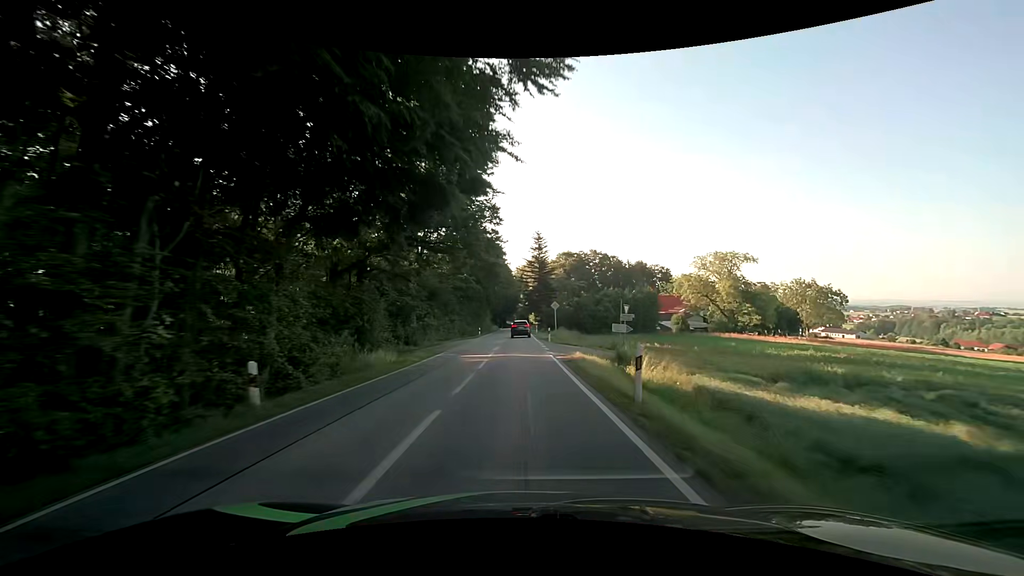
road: secondary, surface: asphalt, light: Day
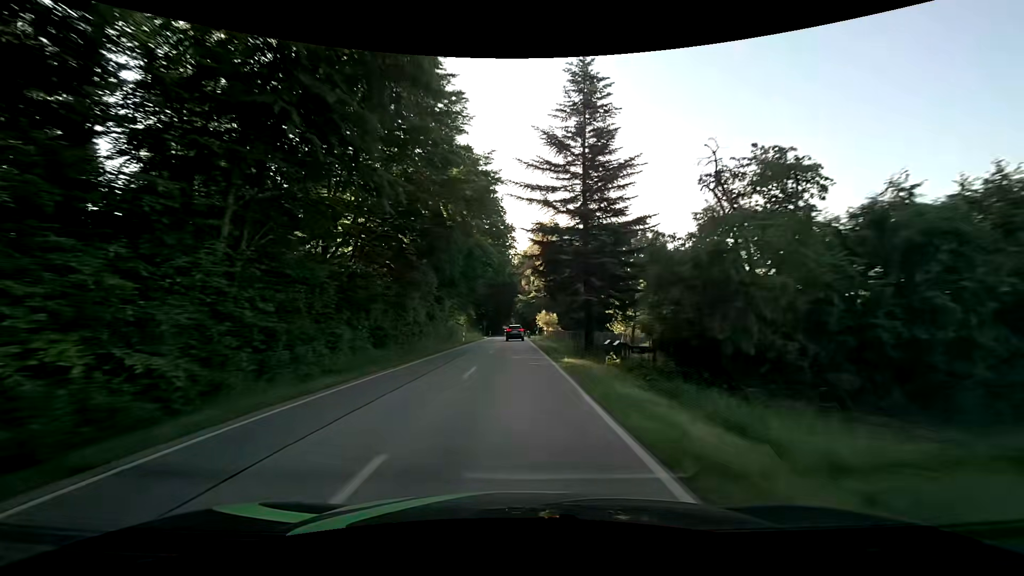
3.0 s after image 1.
(+0.3, +62.3) m; 0°
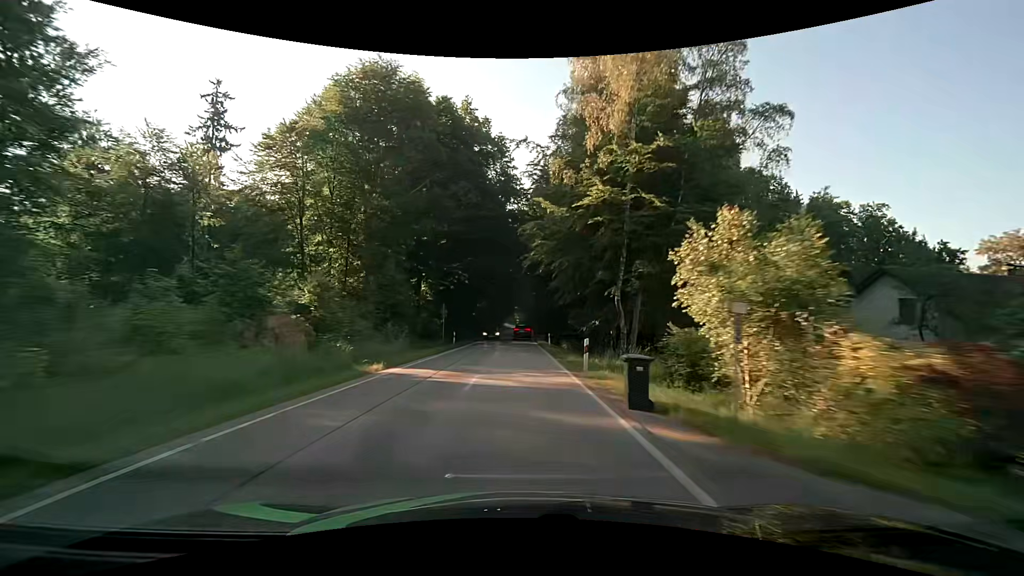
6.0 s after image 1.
(-0.6, +62.9) m; -1°
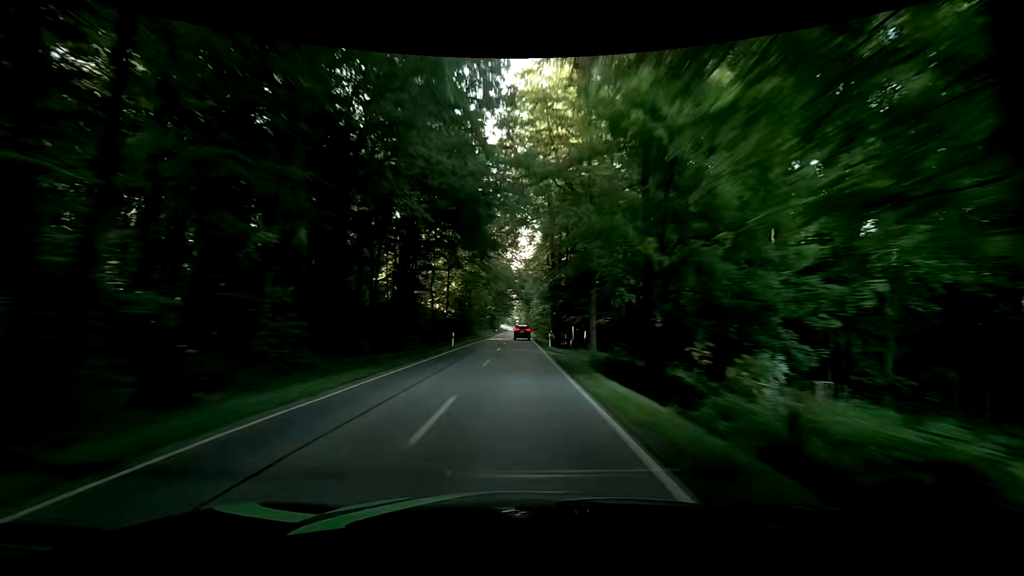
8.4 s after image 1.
(0.0, +52.0) m; 0°
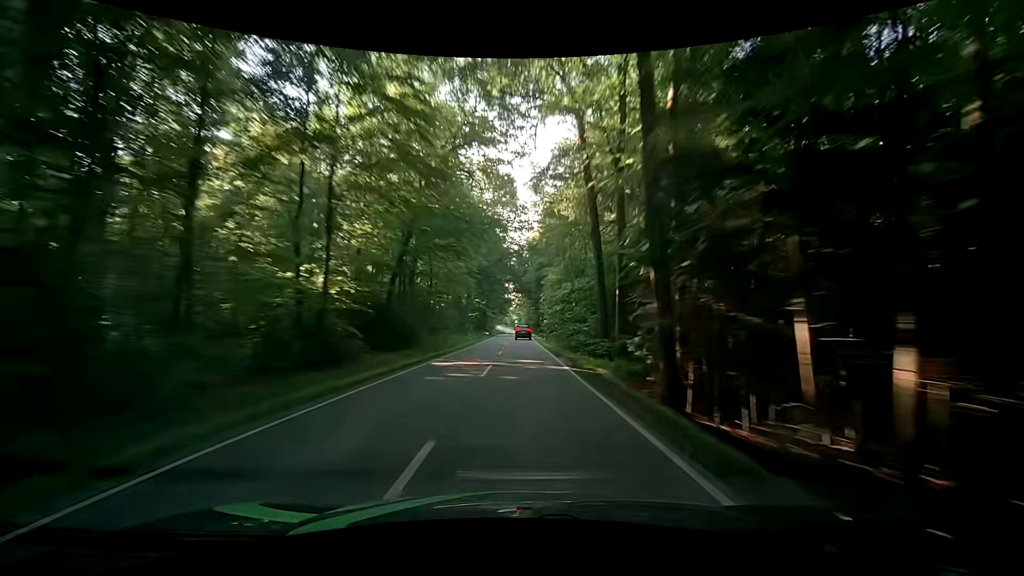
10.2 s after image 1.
(-0.1, +39.4) m; 0°
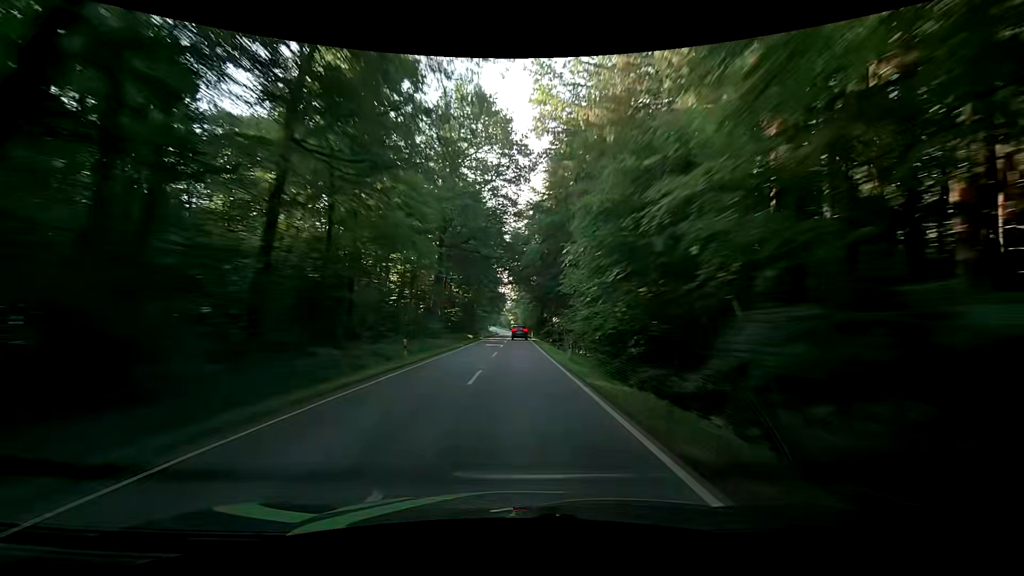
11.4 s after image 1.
(+0.5, +26.2) m; +1°
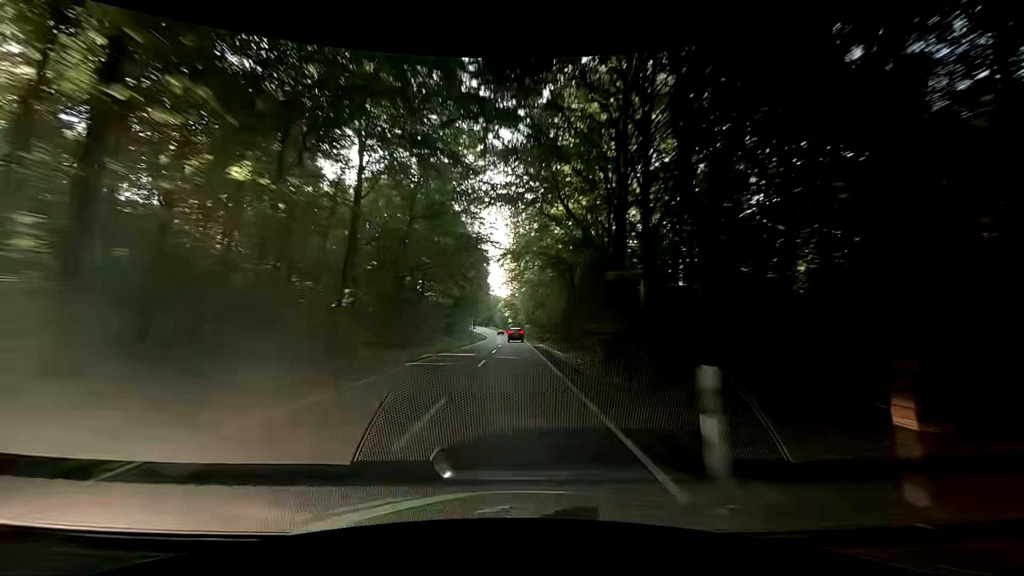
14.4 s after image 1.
(-0.1, +66.7) m; 0°
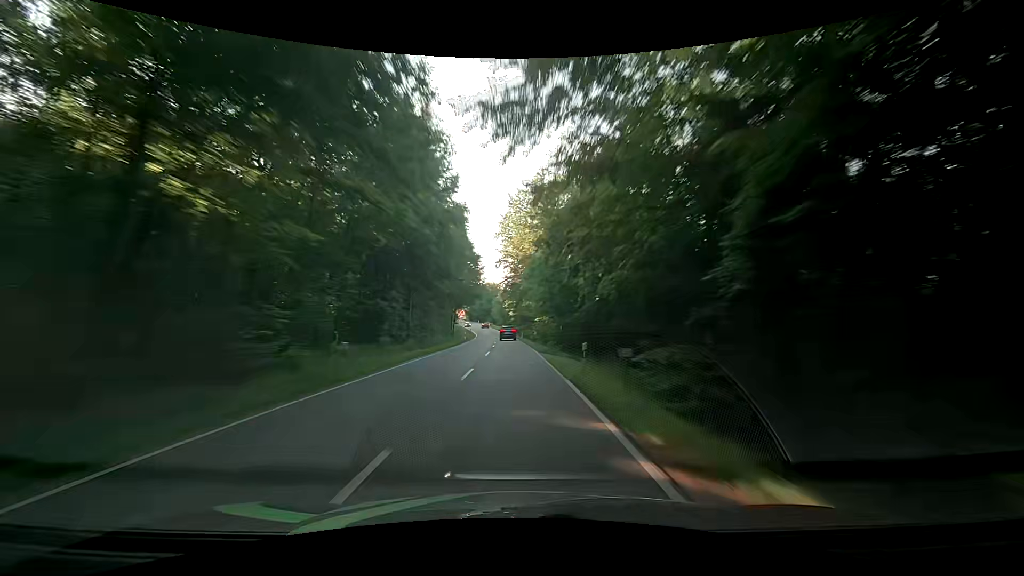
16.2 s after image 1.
(0.0, +40.5) m; 0°
(0, +10) (0, +20) (0, +30) (-1, +40) (-1, +50) (-1, +60) (-2, +70) (-2, +80) (-3, +90) (-4, +100) m
